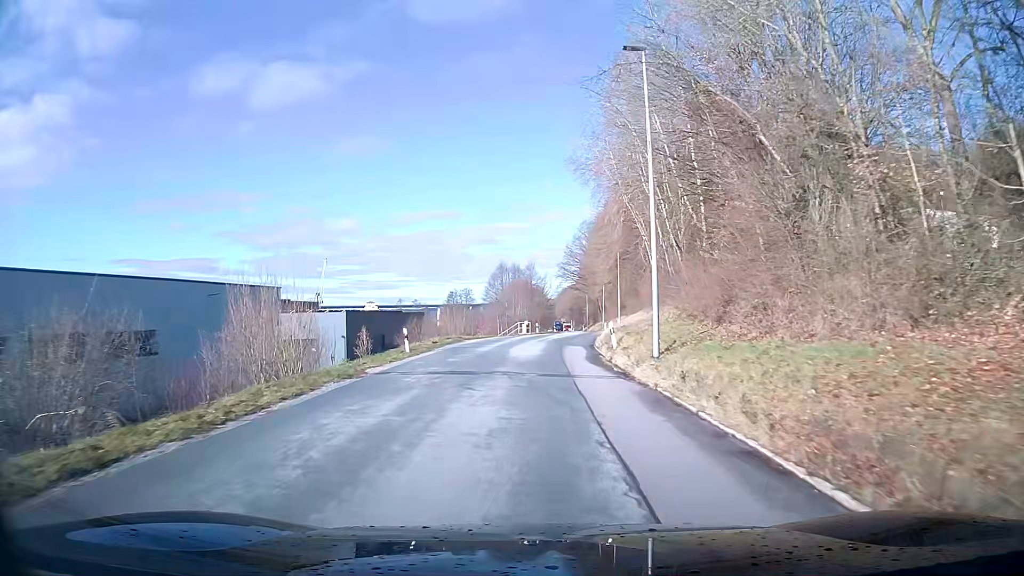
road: tertiary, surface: asphalt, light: Day
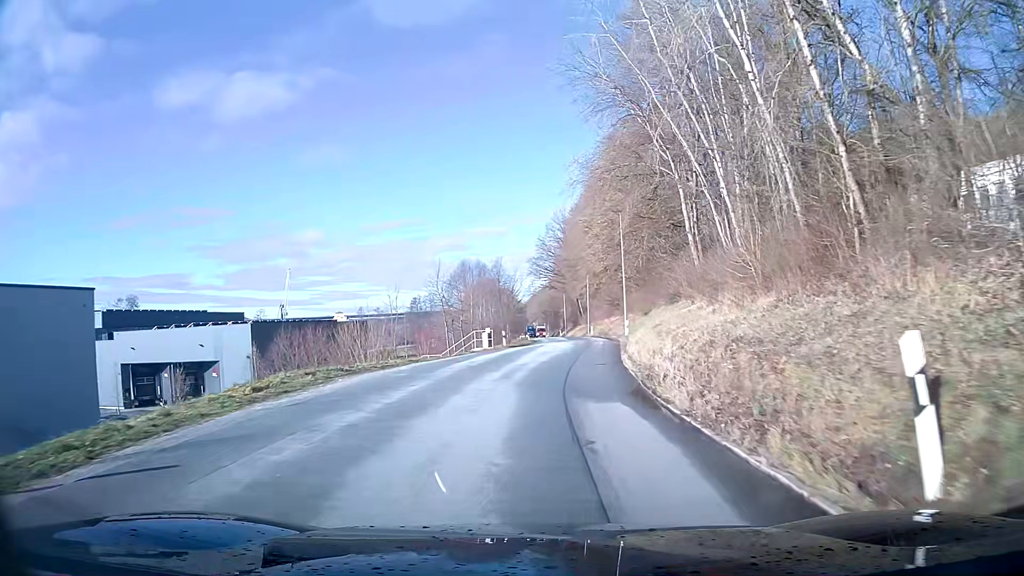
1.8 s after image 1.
(+0.2, +21.0) m; +3°
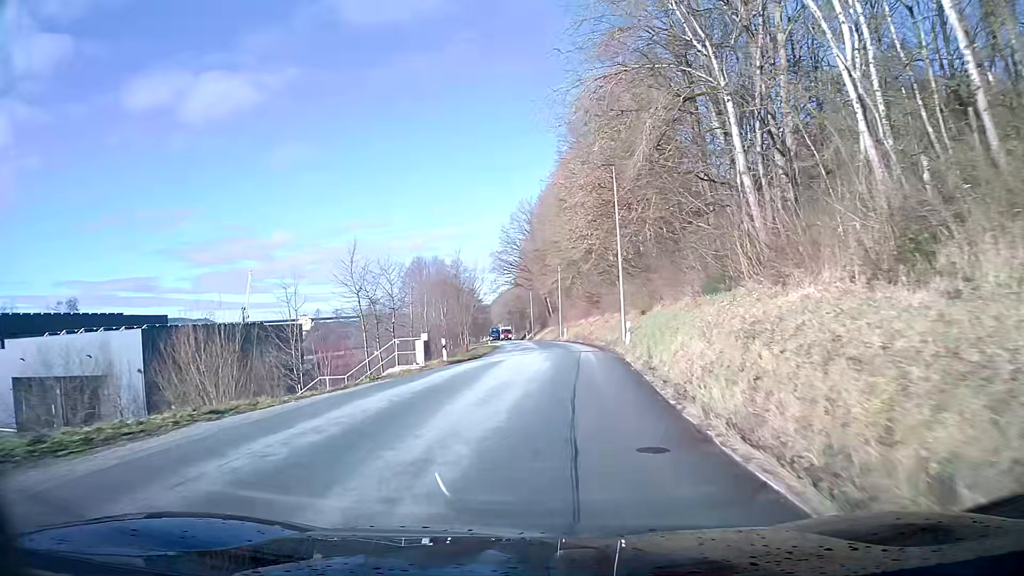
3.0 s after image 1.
(+0.2, +13.5) m; +2°
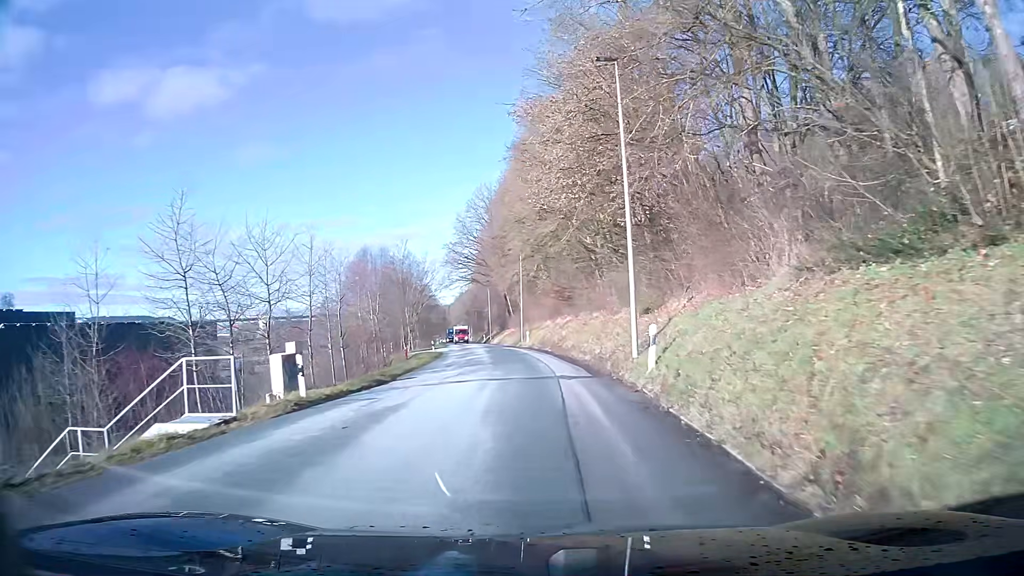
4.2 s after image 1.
(+0.5, +13.1) m; +3°
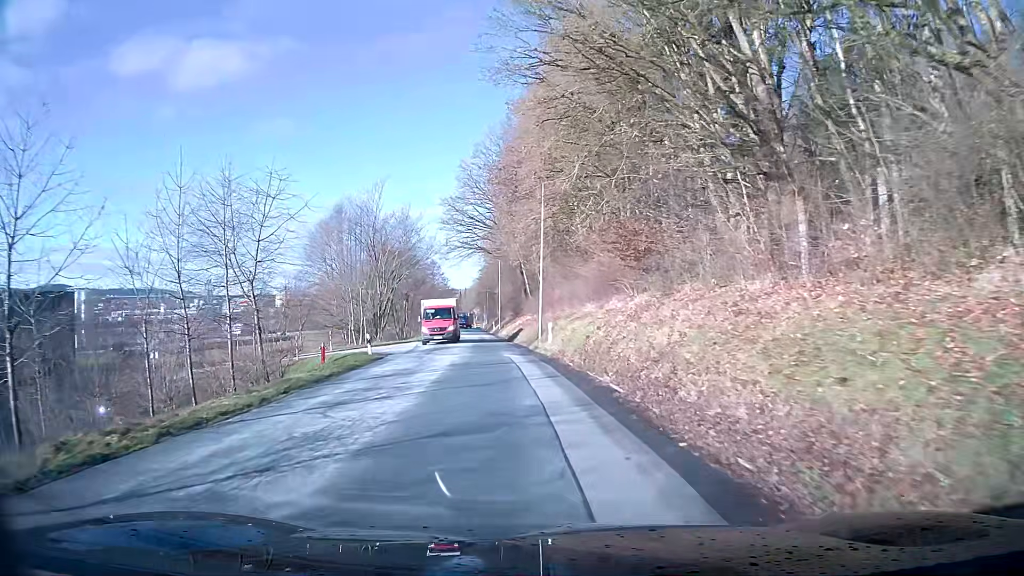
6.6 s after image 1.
(-0.1, +25.9) m; -2°
